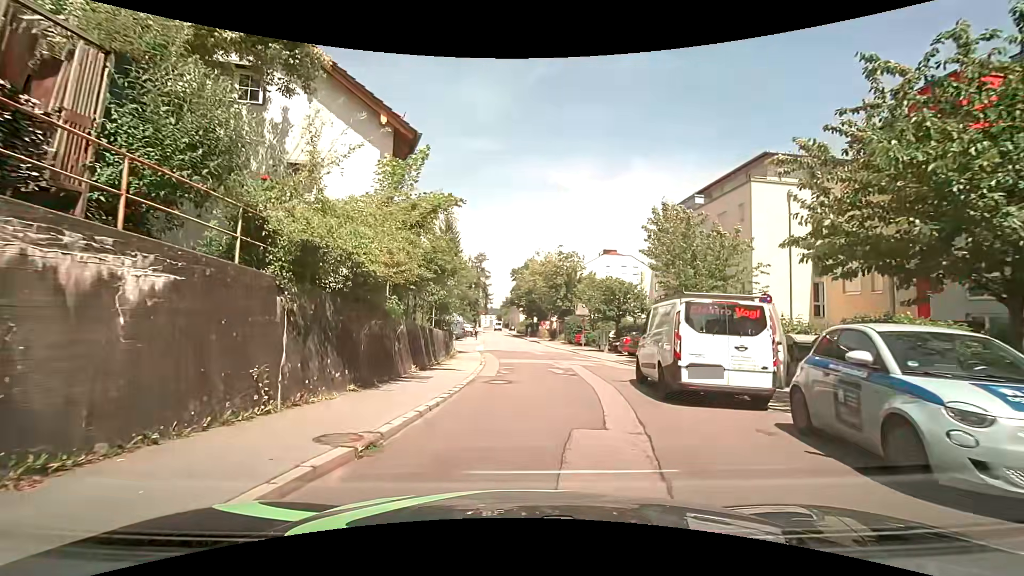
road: residential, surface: asphalt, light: Day
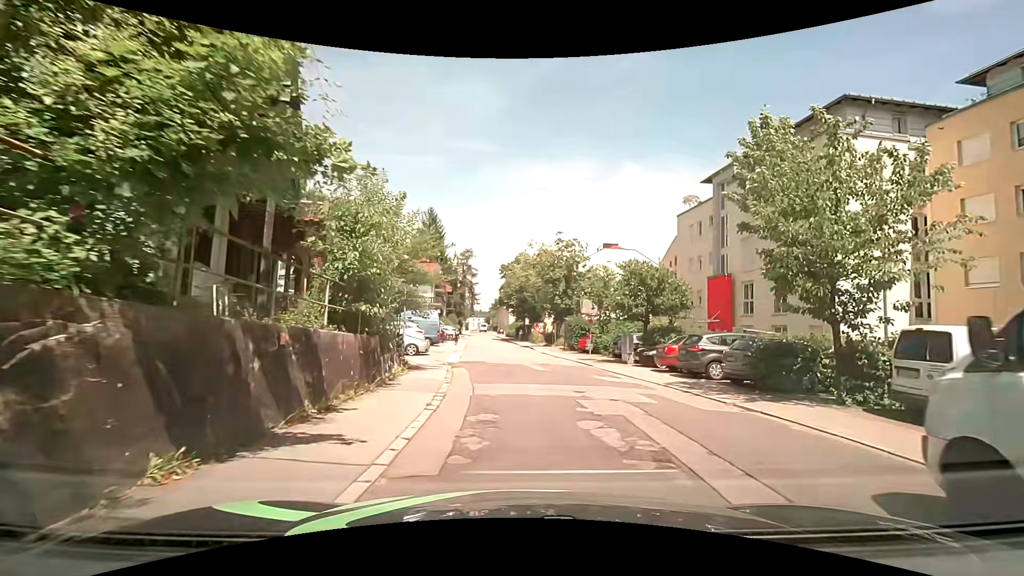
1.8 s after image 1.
(+0.3, +9.6) m; +3°
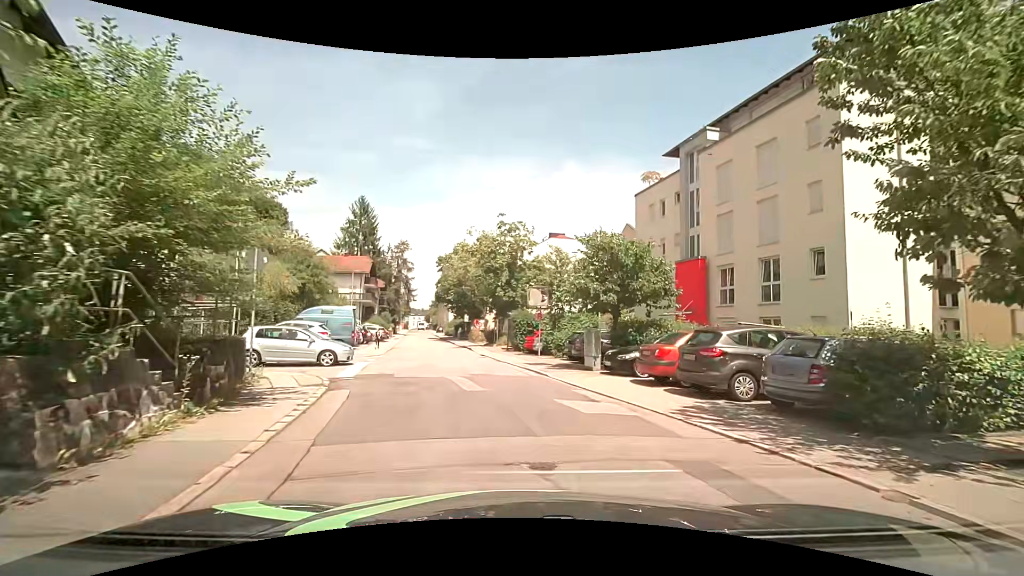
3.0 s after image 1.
(+0.3, +6.6) m; +7°
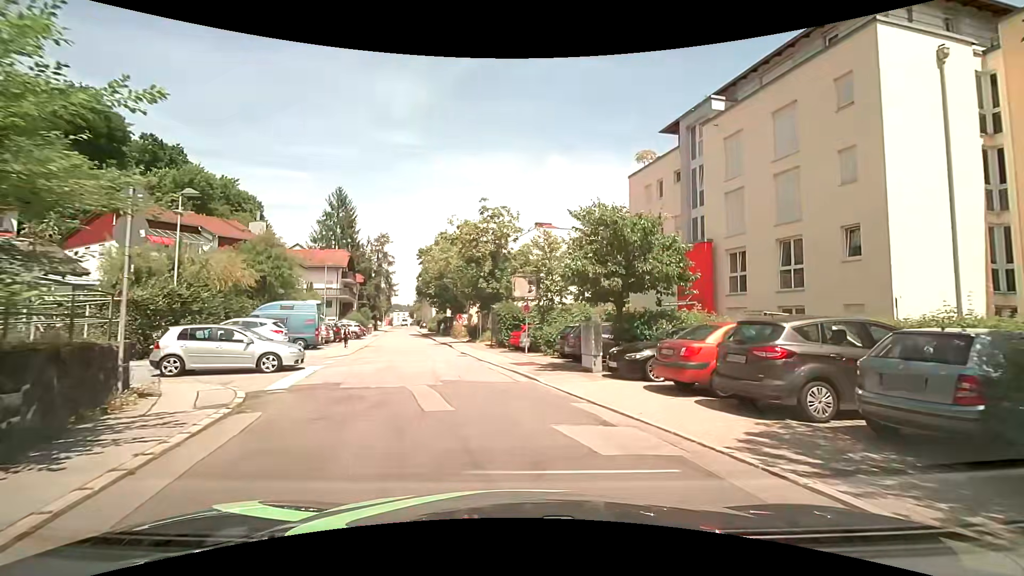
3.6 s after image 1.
(0.0, +3.3) m; +1°
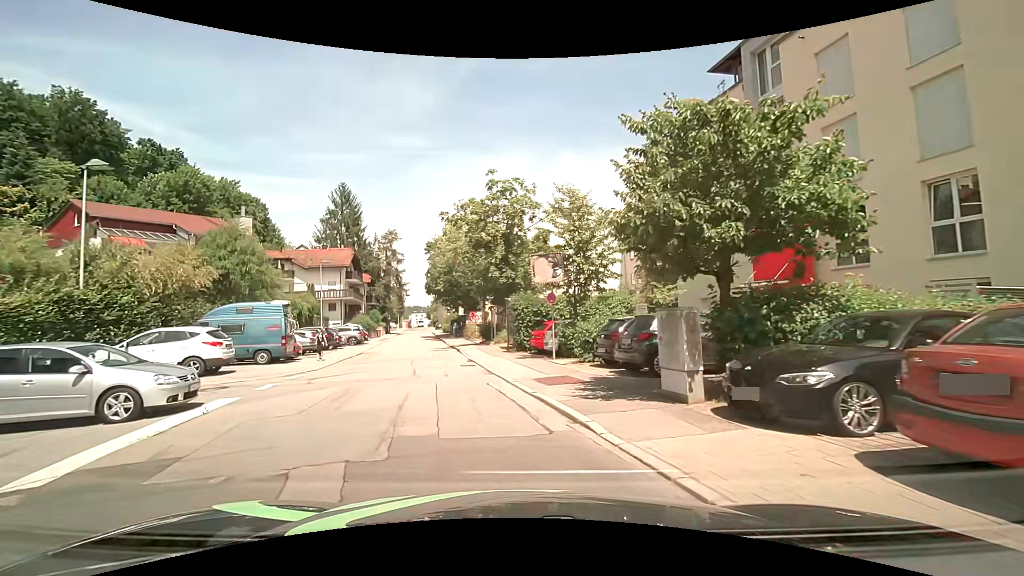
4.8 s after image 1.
(-0.1, +6.5) m; -4°
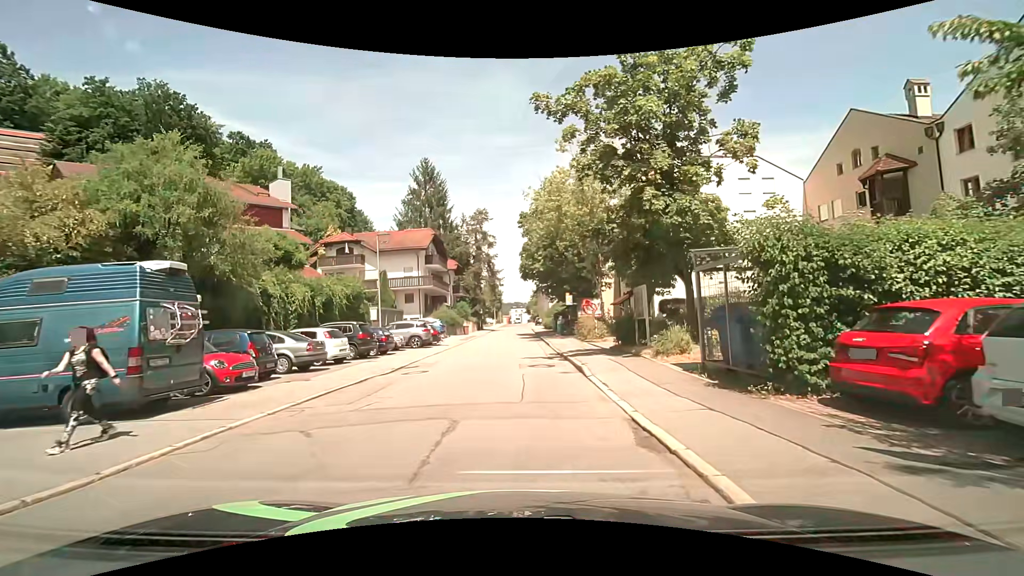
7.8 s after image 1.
(-1.6, +15.0) m; -10°
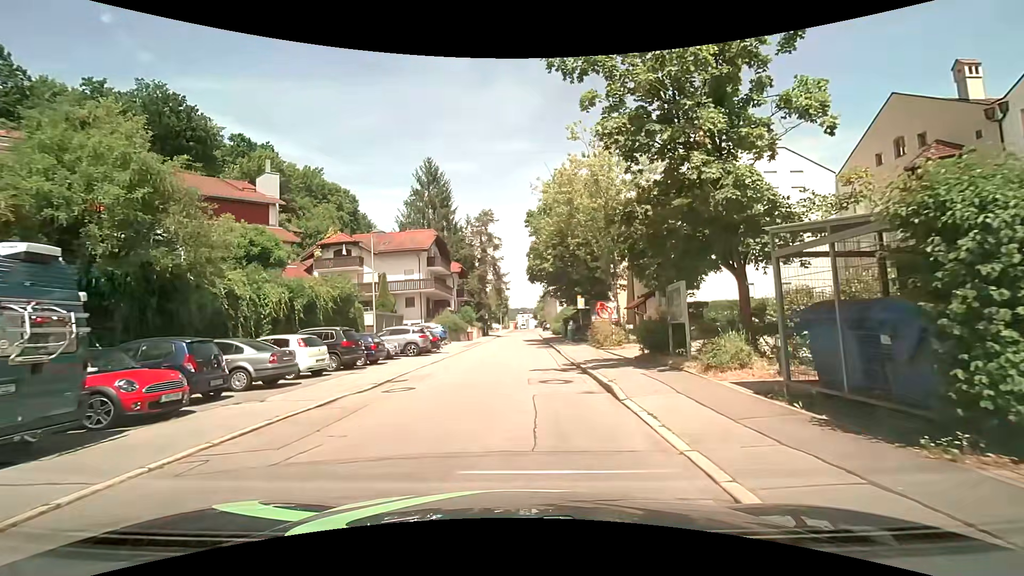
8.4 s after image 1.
(0.0, +3.1) m; 0°
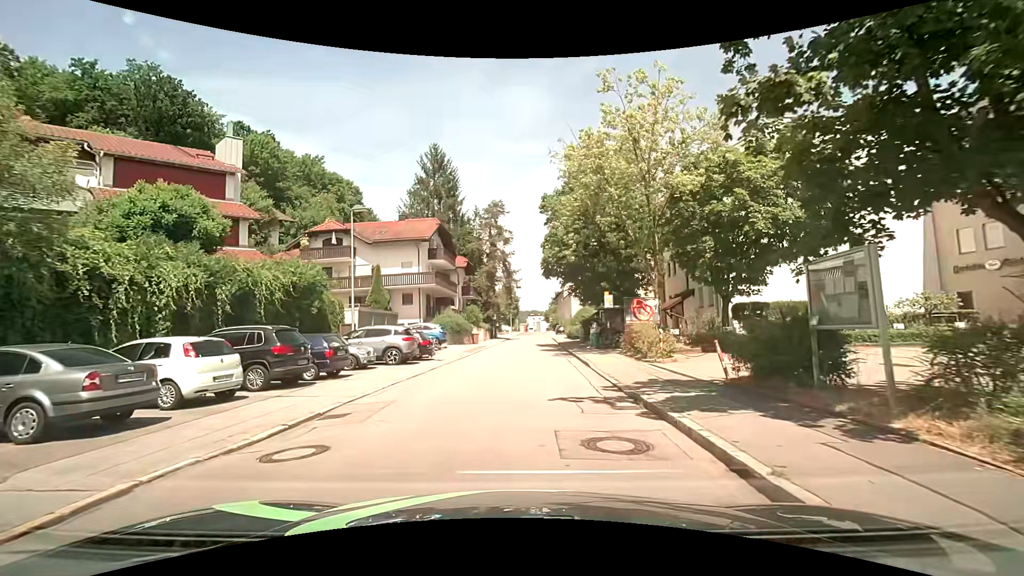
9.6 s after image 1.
(-0.2, +6.4) m; -3°
(0, +10) (+1, +20) (+1, +30) (+2, +40) (+3, +50) (+4, +60) (+4, +70) (+5, +80) (+6, +90) (+6, +100) m
